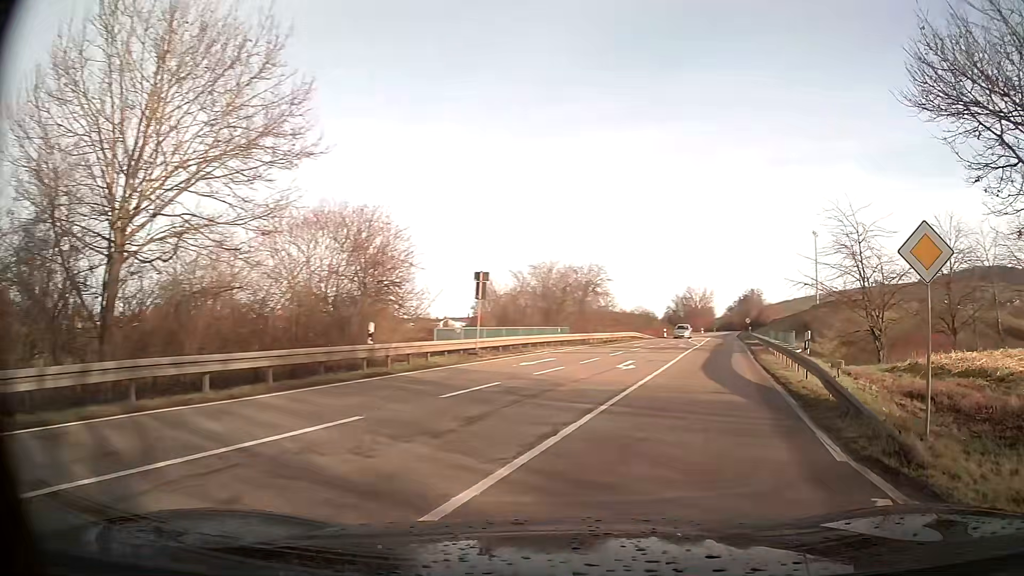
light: Day
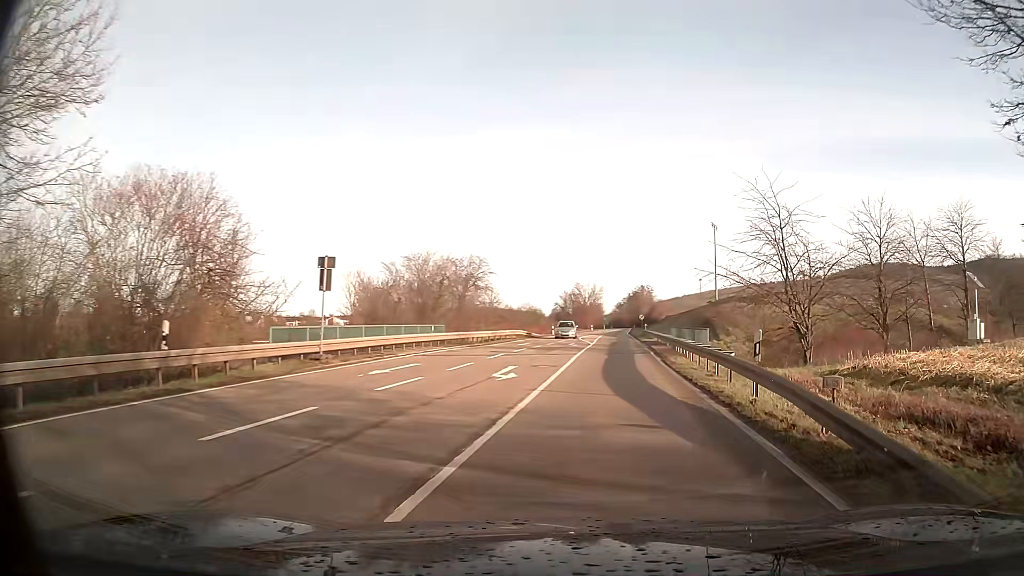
(+0.4, +5.1) m; +9°
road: primary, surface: asphalt
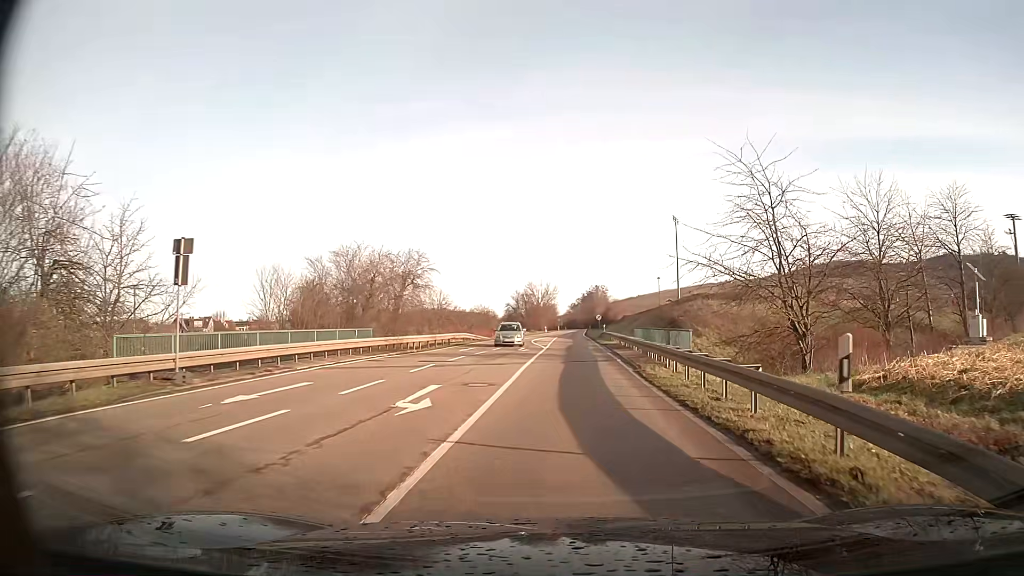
(+0.1, +5.9) m; +2°
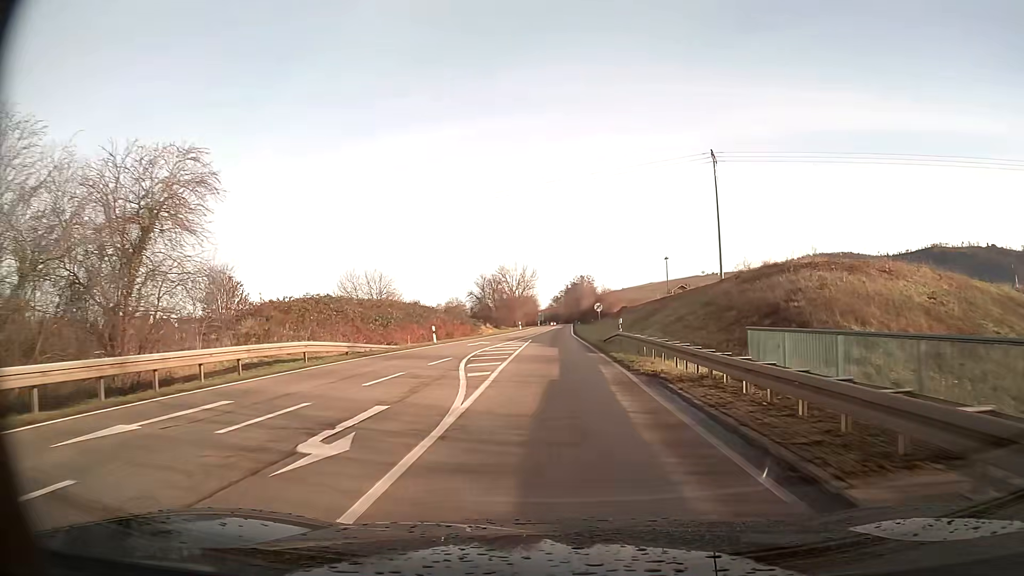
(+0.7, +29.7) m; +2°
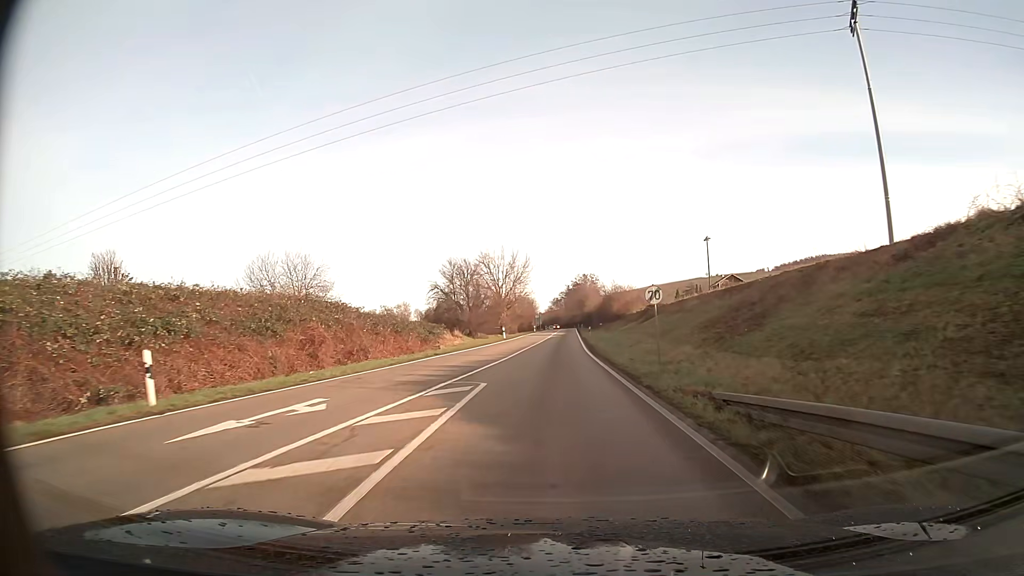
(0.0, +27.9) m; 0°
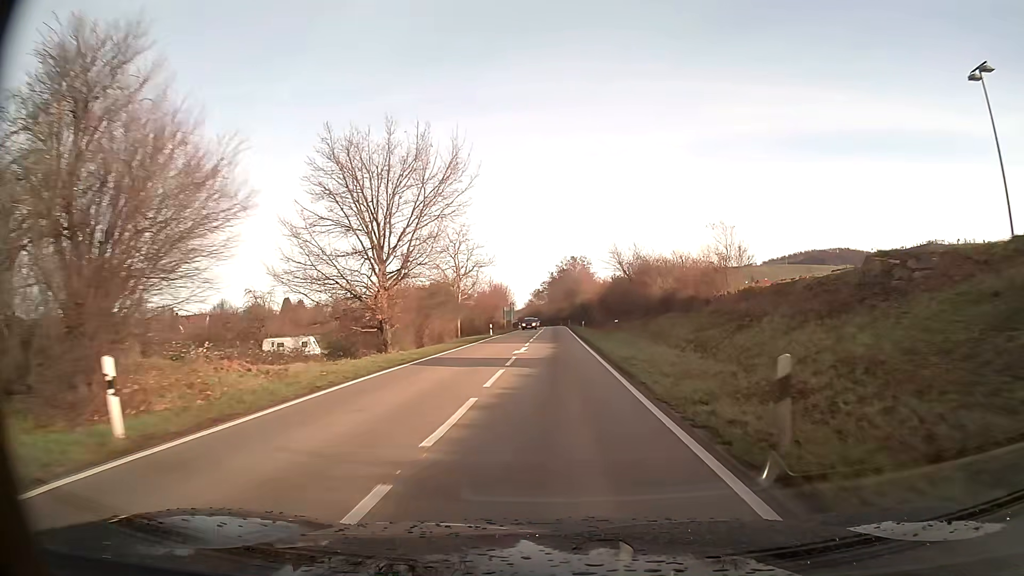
(+0.6, +53.4) m; +1°
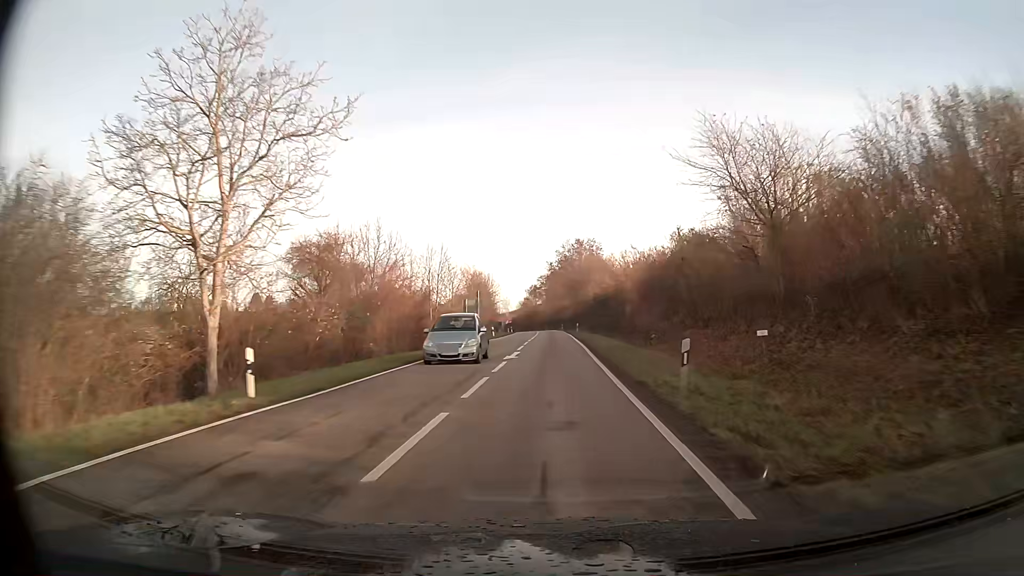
(+0.1, +44.9) m; 0°
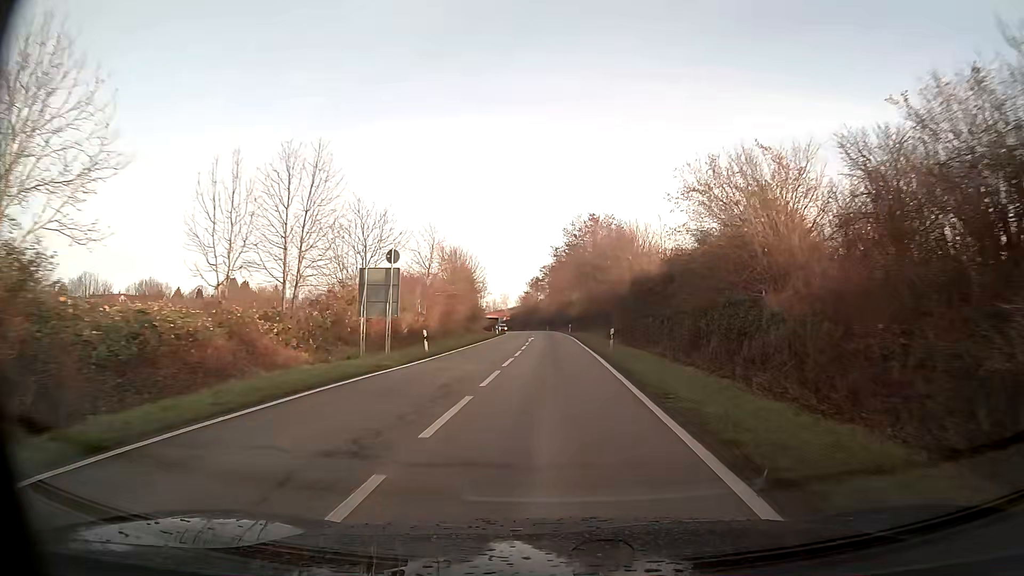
(-0.1, +34.2) m; 0°
